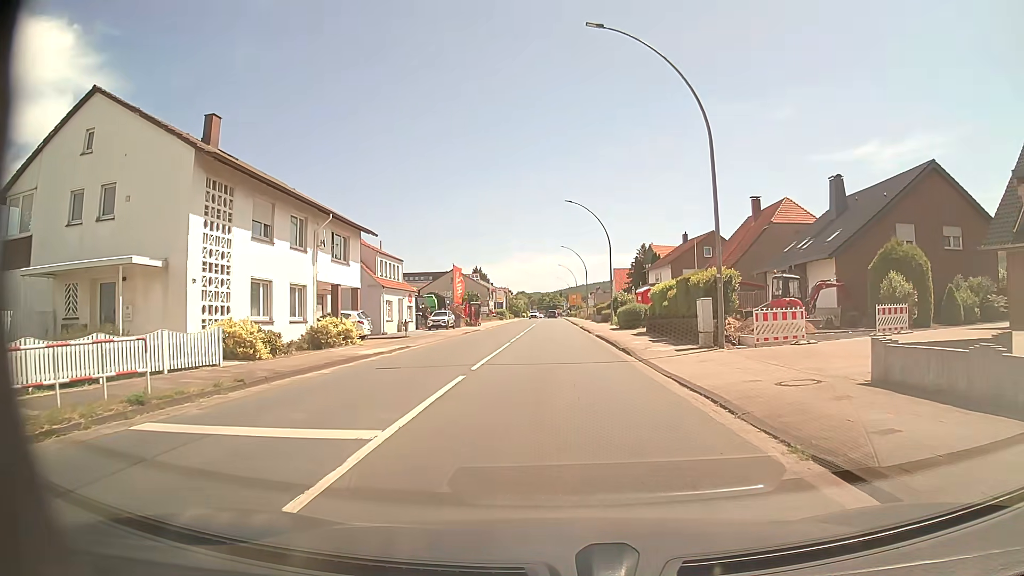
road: primary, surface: asphalt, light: Day
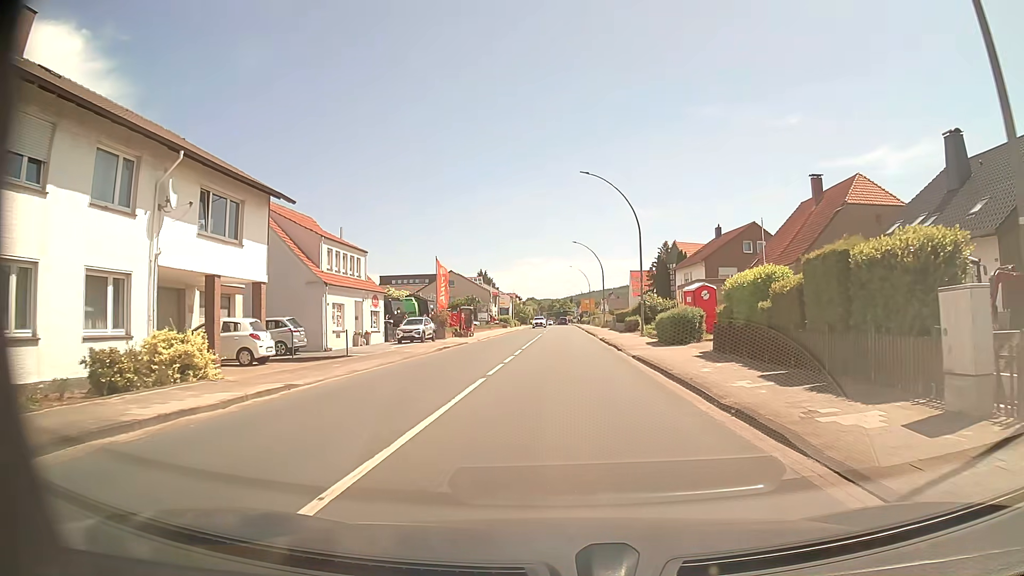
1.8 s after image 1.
(+0.2, +13.5) m; +1°
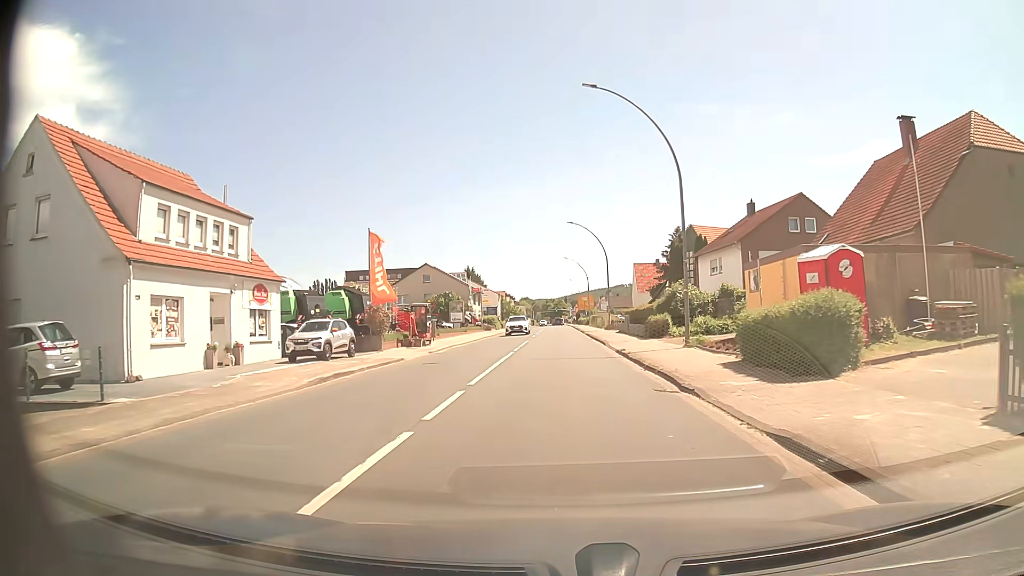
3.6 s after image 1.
(+0.1, +15.9) m; +1°
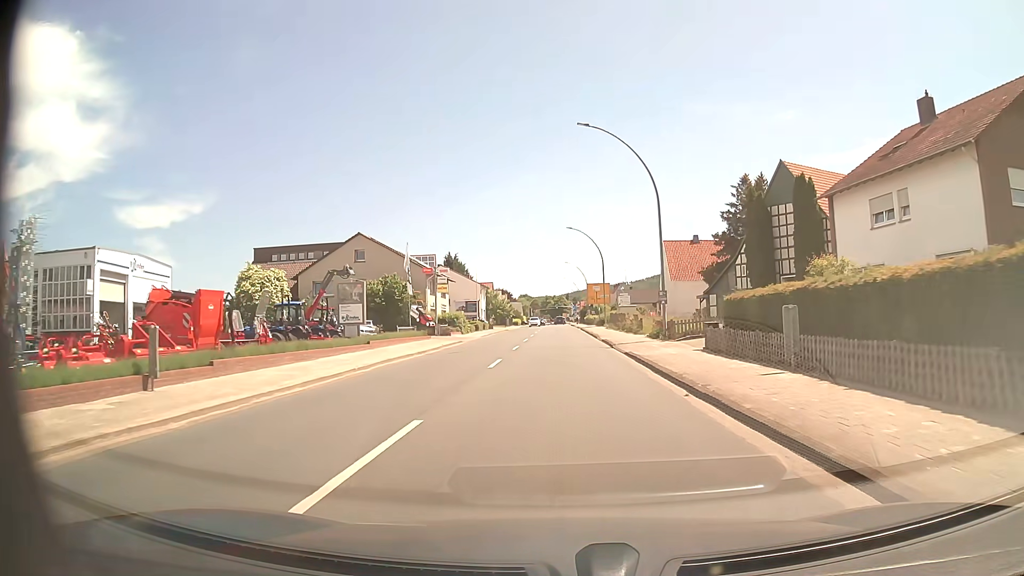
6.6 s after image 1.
(-0.1, +31.8) m; 0°
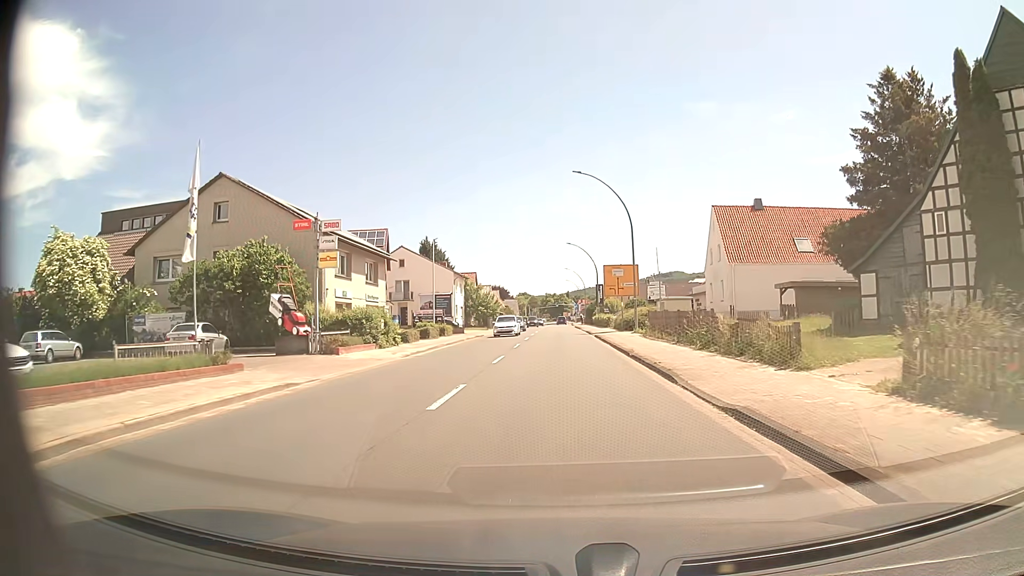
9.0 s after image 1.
(0.0, +26.4) m; 0°
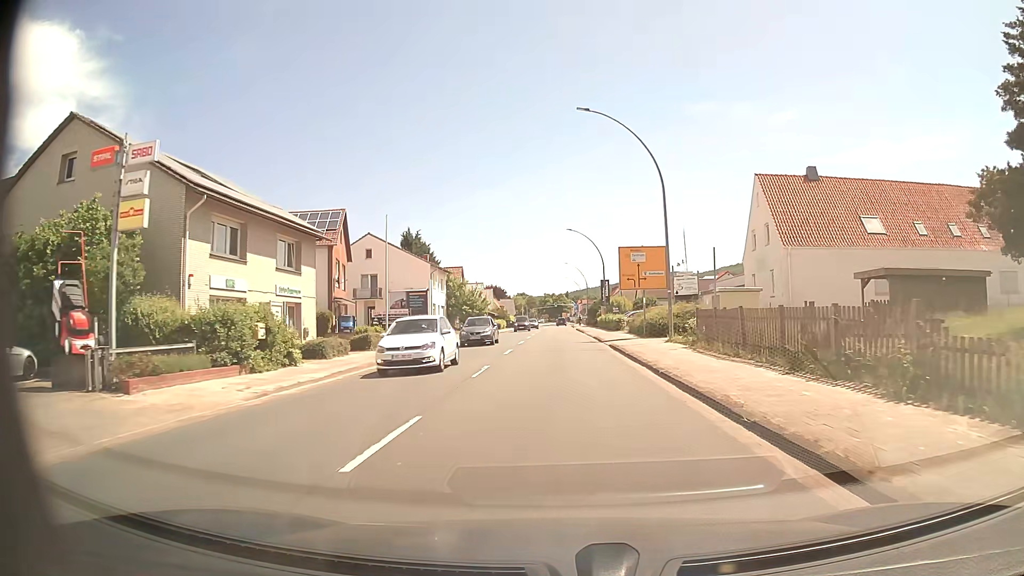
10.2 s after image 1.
(0.0, +13.3) m; 0°
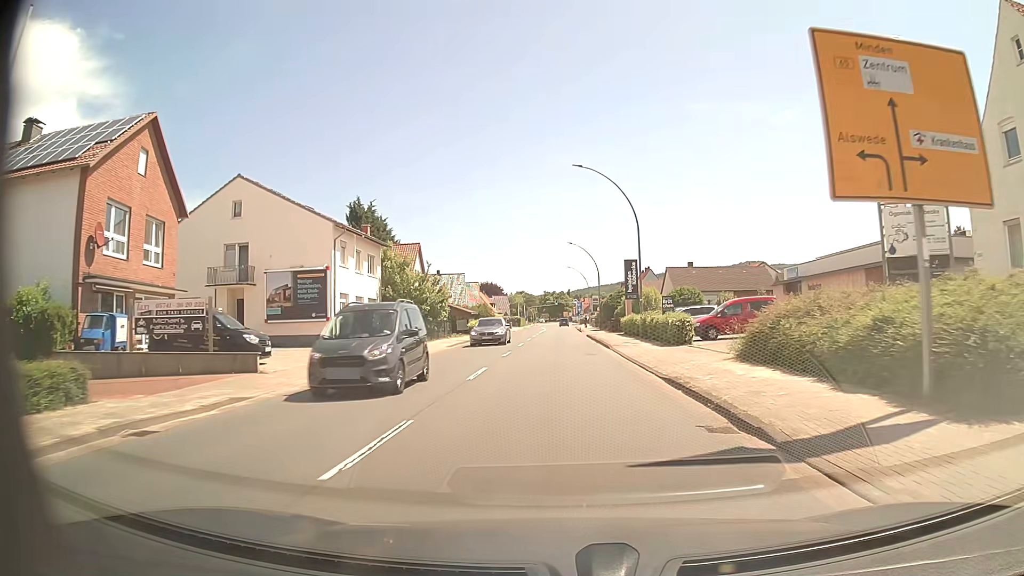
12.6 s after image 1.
(-0.1, +28.0) m; 0°
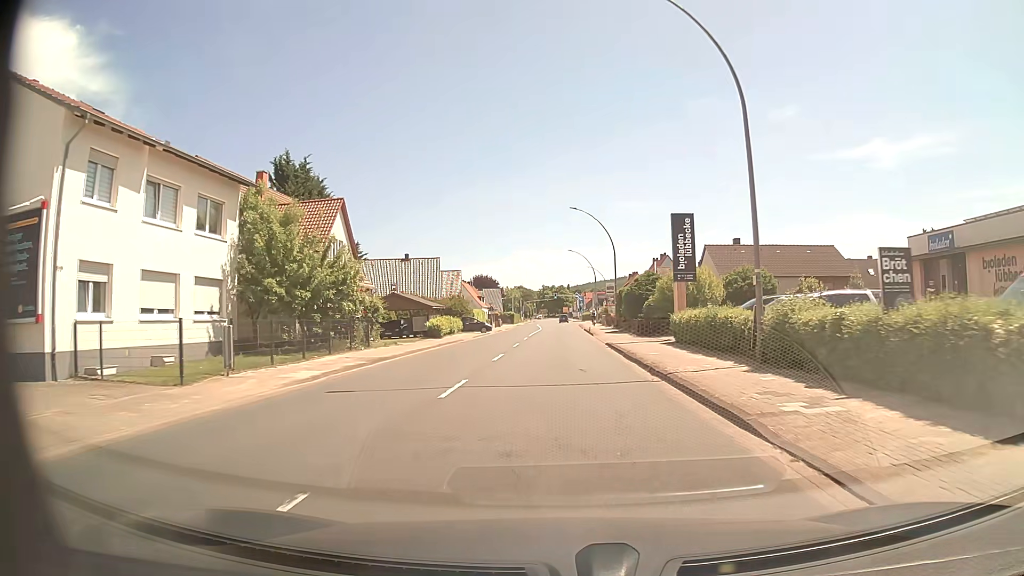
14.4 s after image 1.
(+0.1, +22.0) m; 0°
(0, +10) (0, +20) (0, +30) (0, +40) (0, +50) (0, +60) (0, +70) (0, +80) (0, +90) (+1, +100) m
